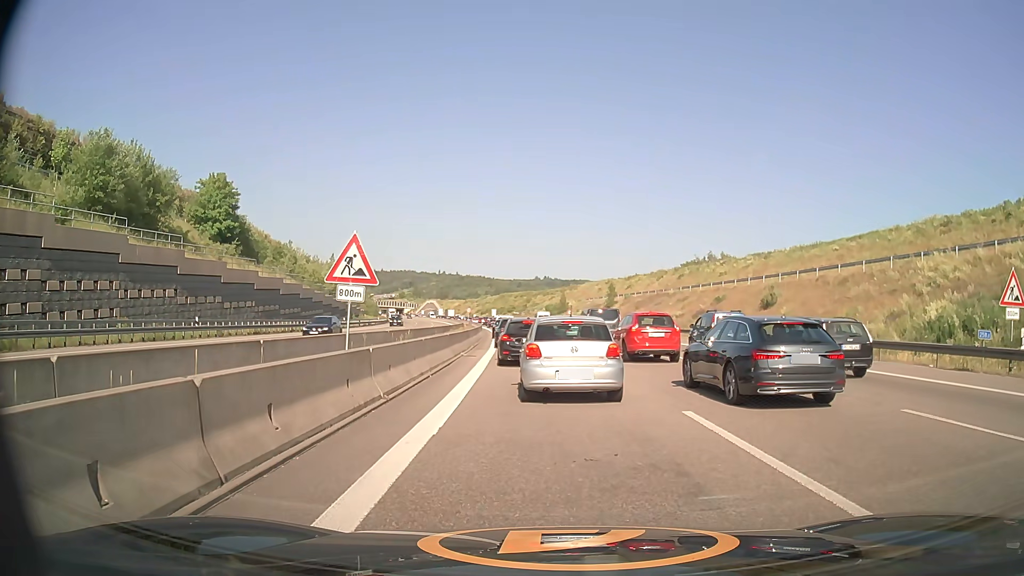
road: motorway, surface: asphalt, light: Day
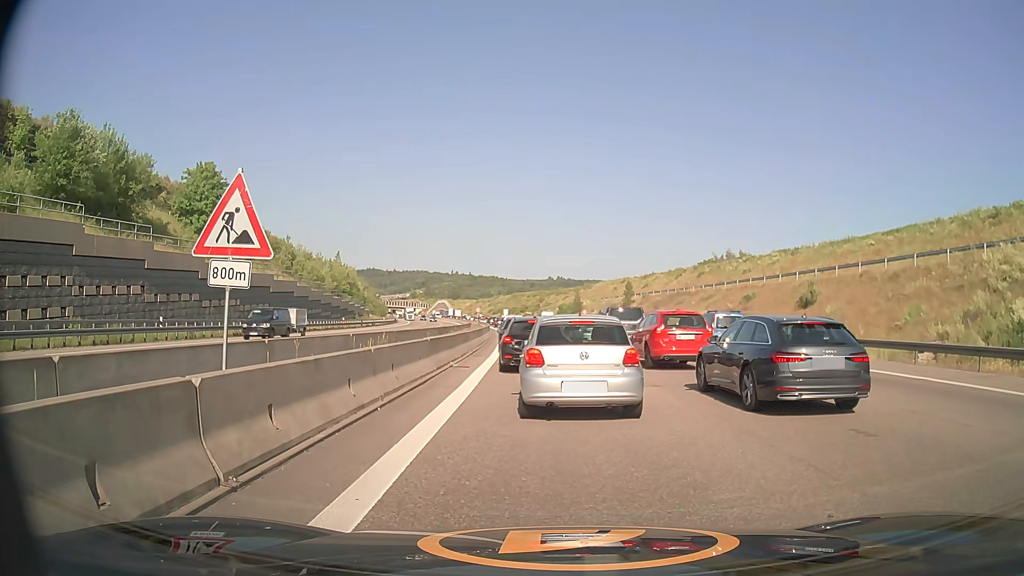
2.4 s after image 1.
(0.0, +6.0) m; -1°
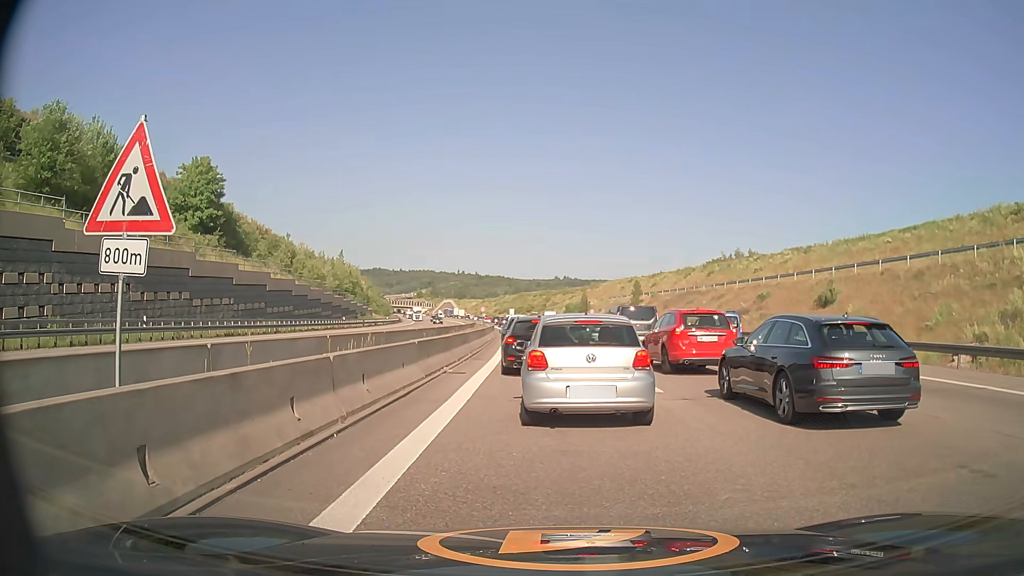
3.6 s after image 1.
(0.0, +2.4) m; 0°
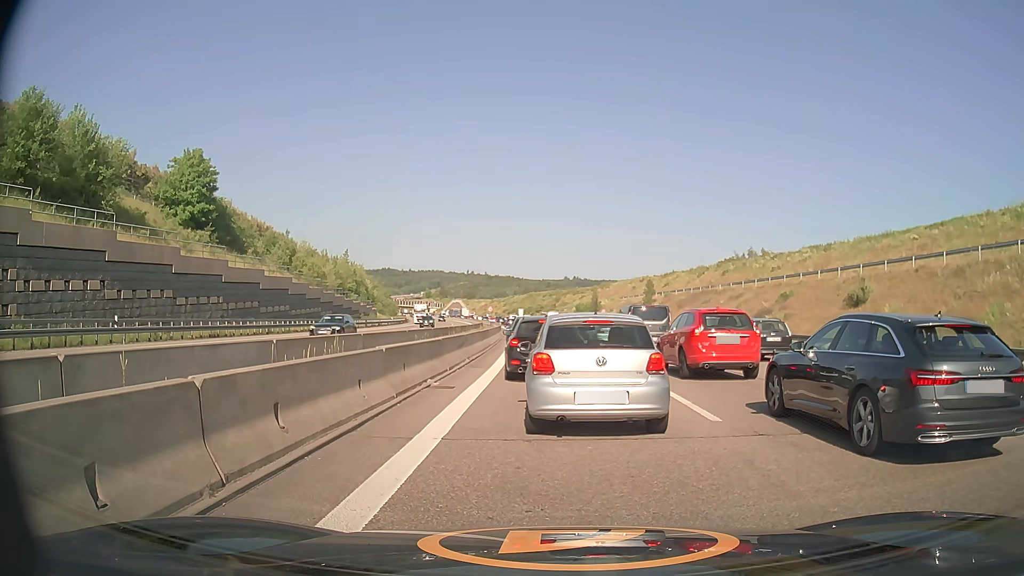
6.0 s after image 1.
(0.0, +3.6) m; -1°
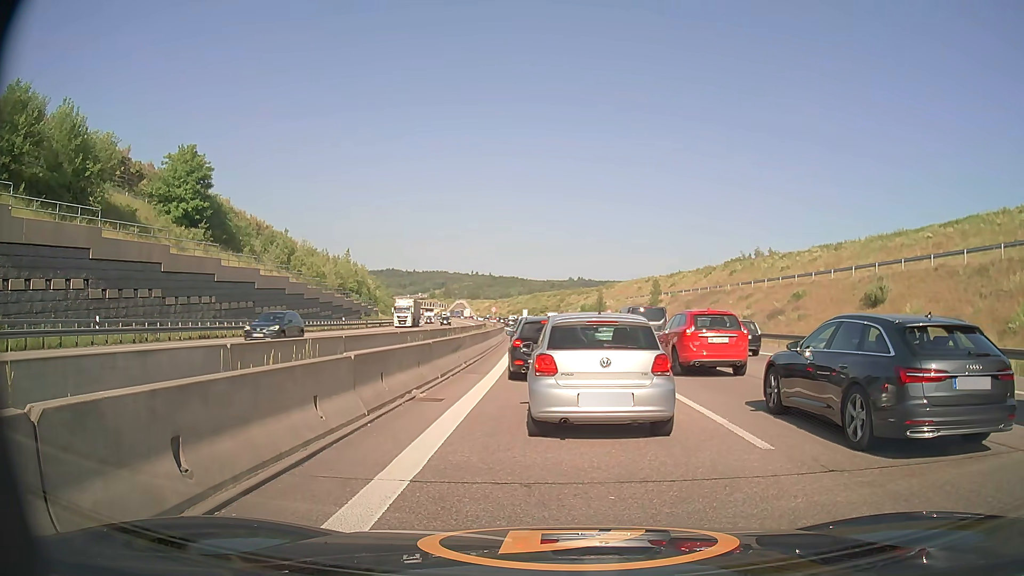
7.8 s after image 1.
(0.0, +2.0) m; 0°
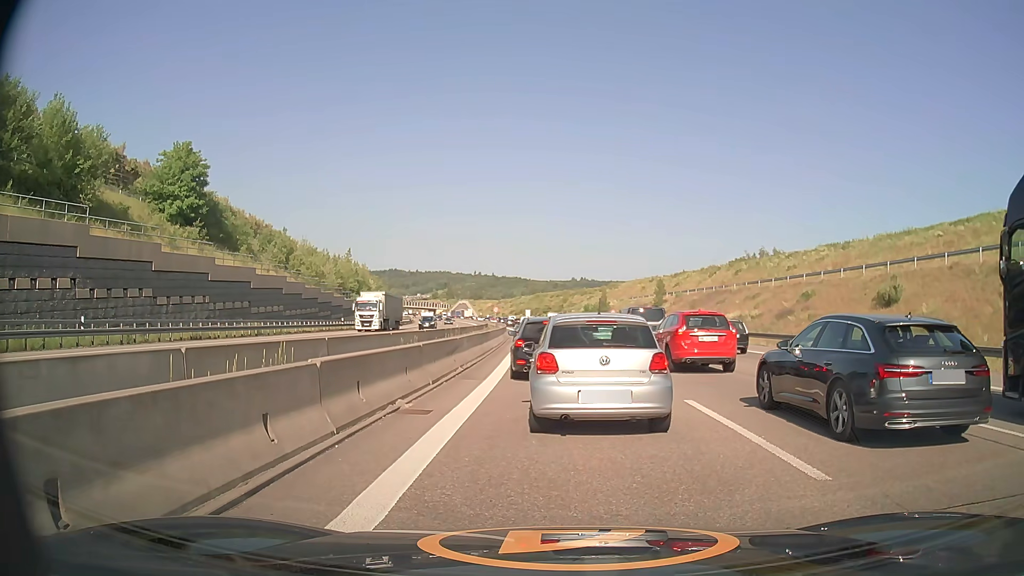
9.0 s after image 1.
(0.0, +1.5) m; 0°
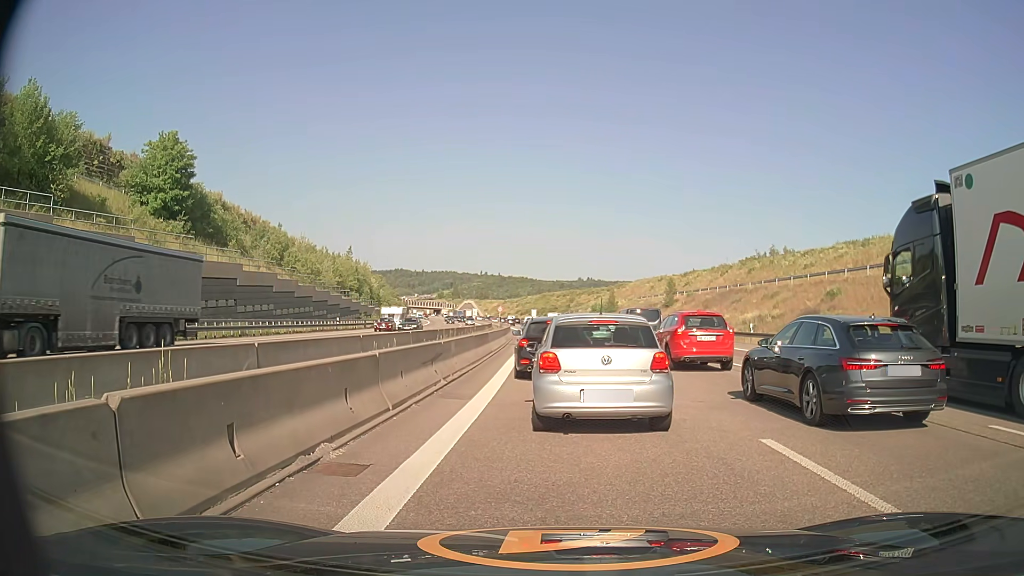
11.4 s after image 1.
(-0.1, +4.0) m; -2°
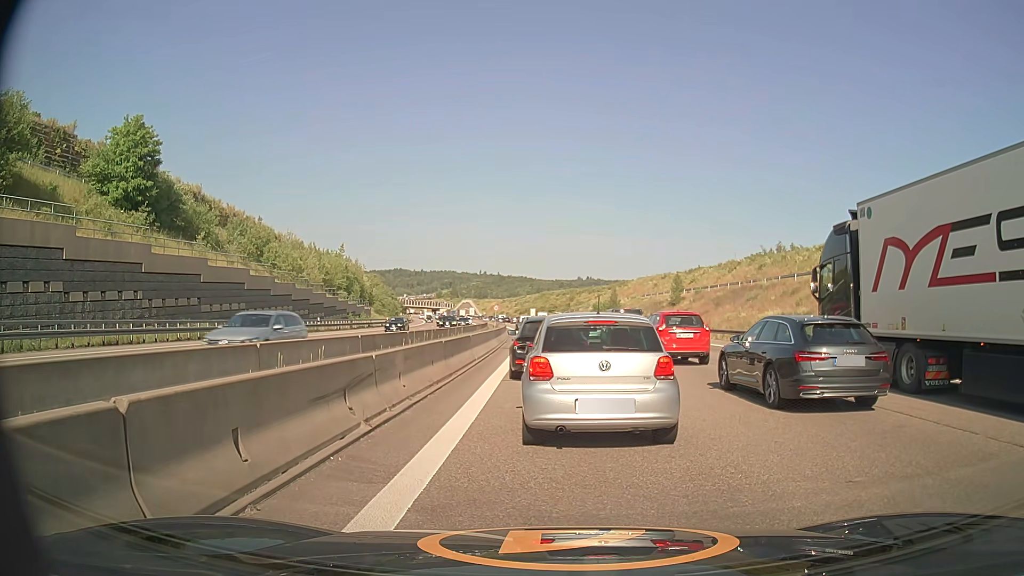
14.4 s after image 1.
(0.0, +6.0) m; 0°
(0, +10) (0, +20) (0, +30) (-1, +40) (-1, +50) (-2, +60) (-2, +70) (-3, +80) (-4, +90) (-5, +100) m
